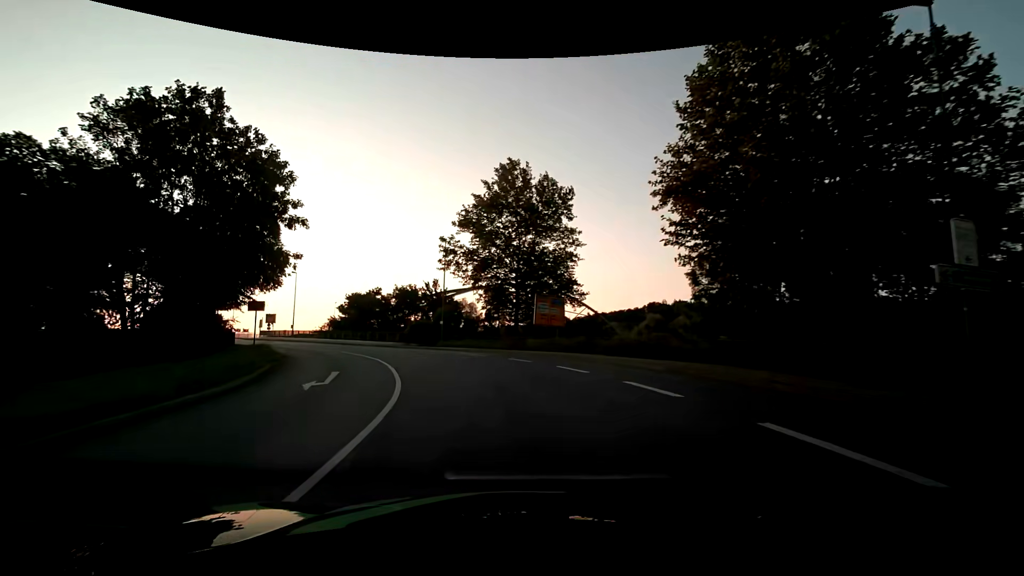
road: primary_link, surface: asphalt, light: Day
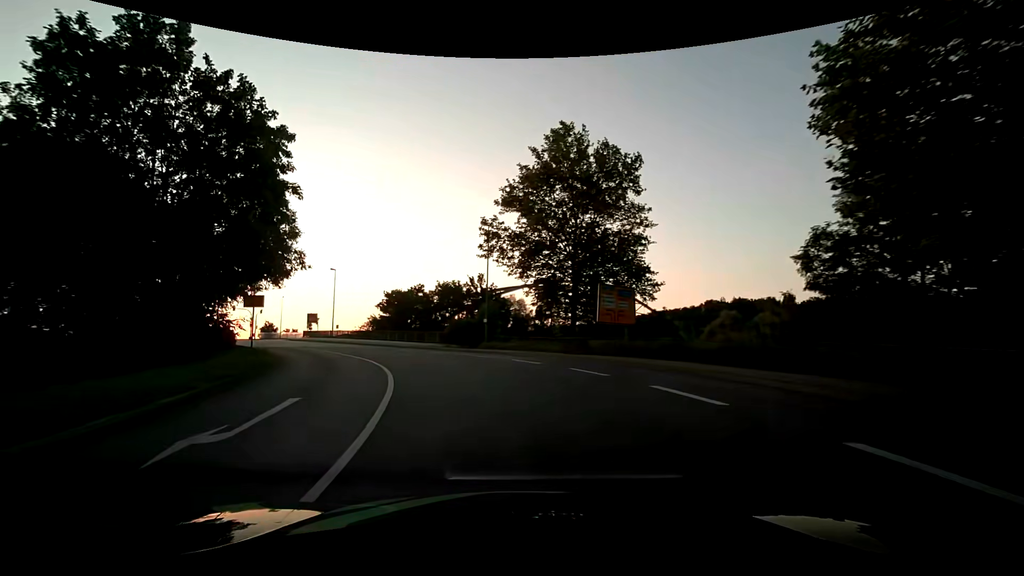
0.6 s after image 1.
(-0.4, +7.0) m; -6°
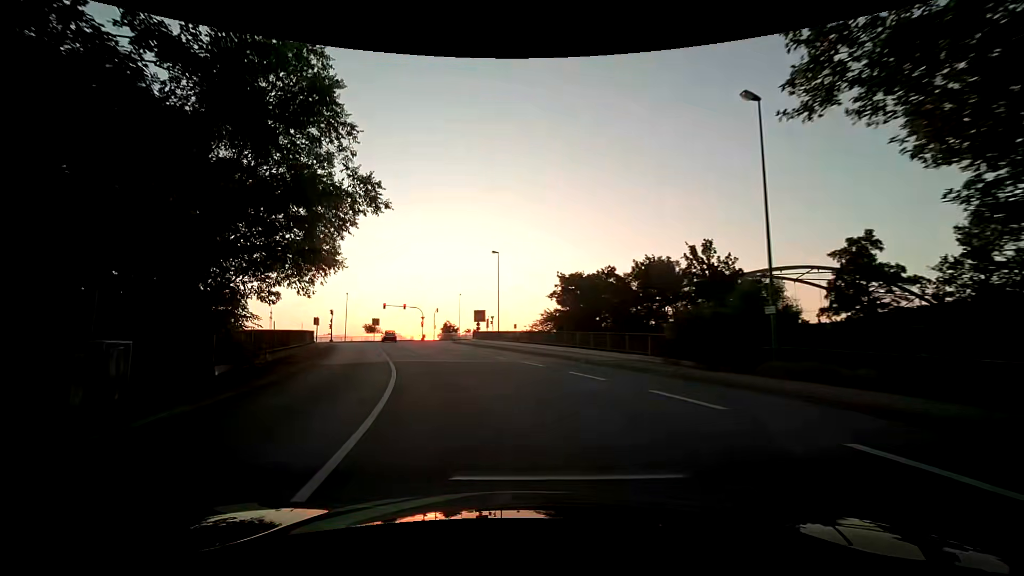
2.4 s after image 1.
(-3.8, +21.0) m; -21°
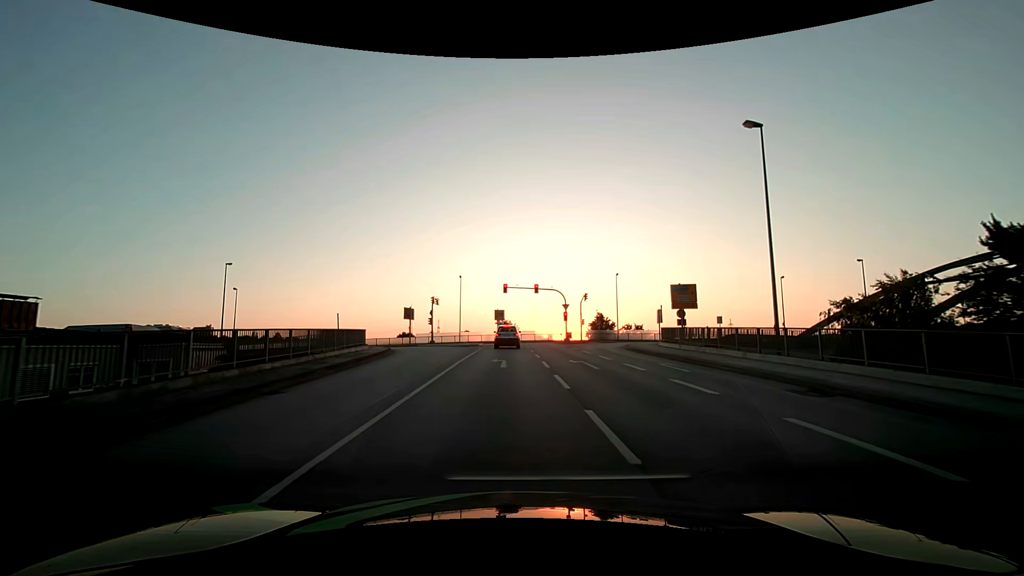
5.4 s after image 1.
(-6.5, +32.2) m; -17°
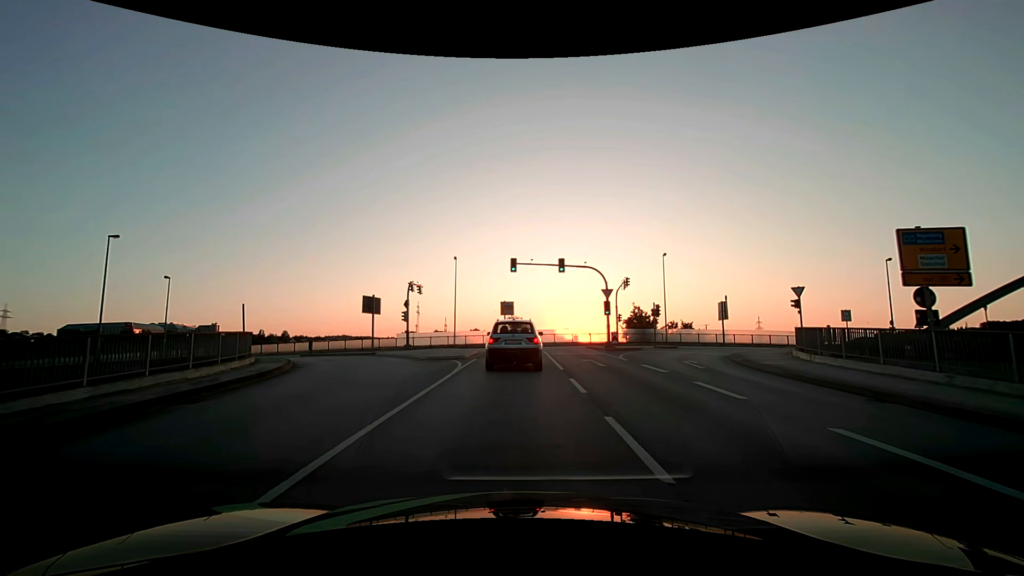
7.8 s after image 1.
(-0.2, +18.1) m; -1°
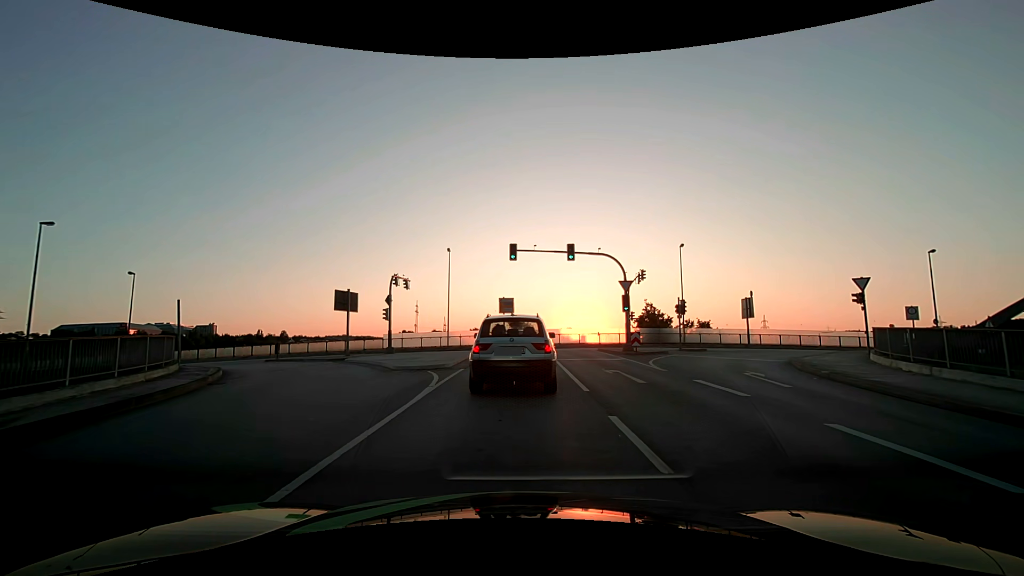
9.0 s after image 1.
(0.0, +5.5) m; 0°
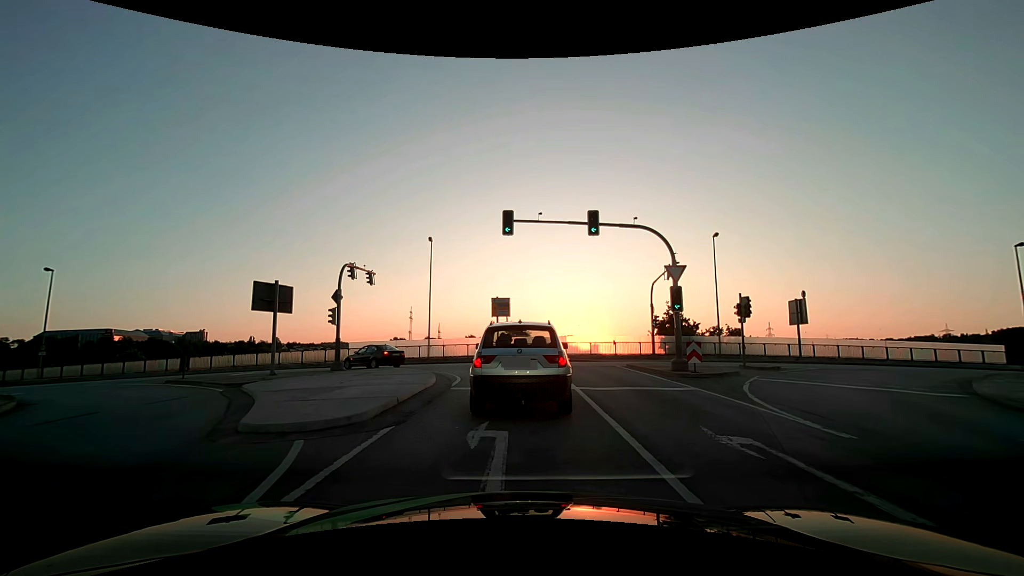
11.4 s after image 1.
(+0.1, +9.7) m; +1°
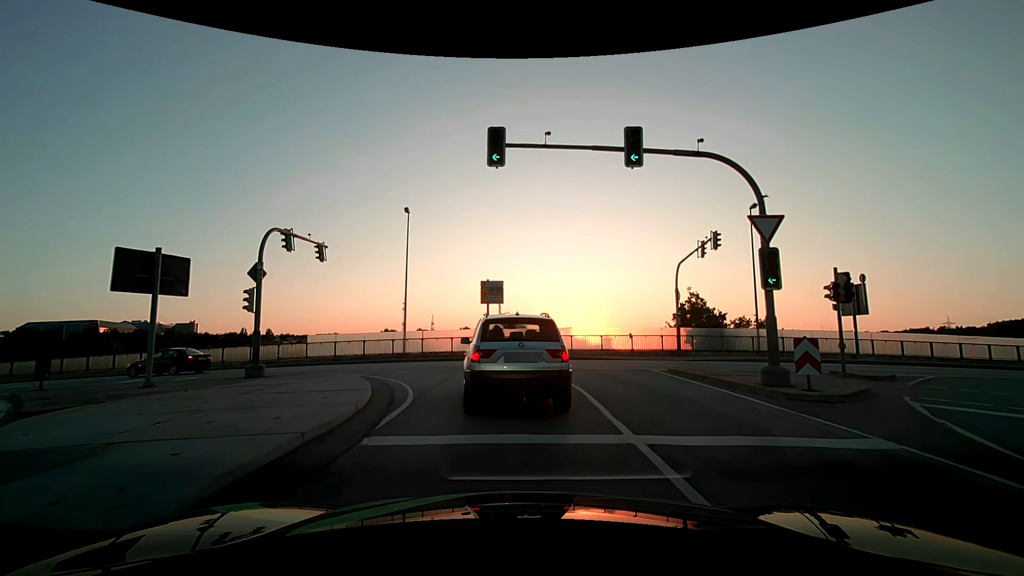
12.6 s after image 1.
(0.0, +7.4) m; +1°
(0, +10) (-3, +20) (-10, +27) (-19, +29) (-29, +31) (-39, +32) (-49, +33) (-59, +34) (-69, +36) (-79, +37) m
